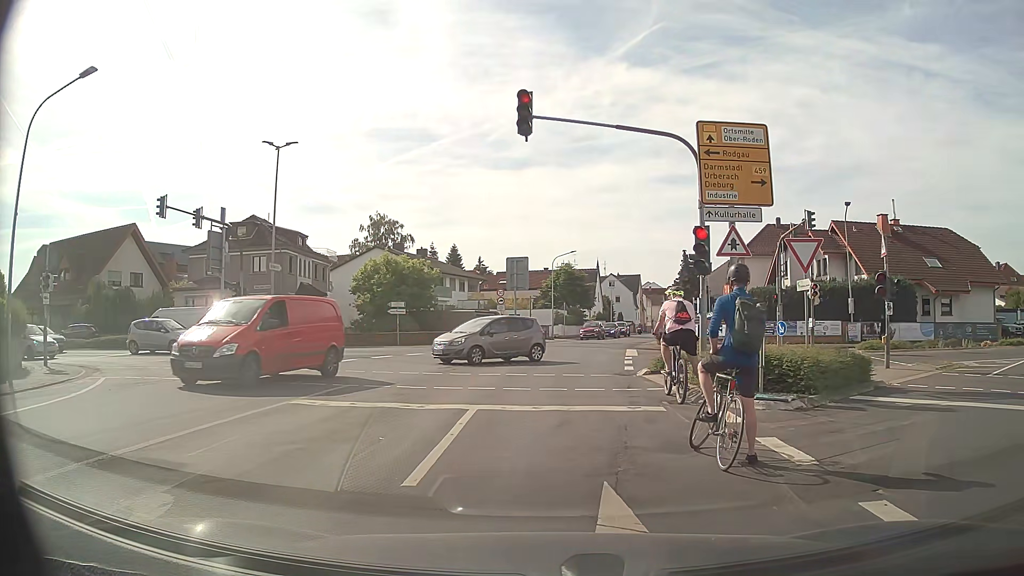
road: tertiary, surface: asphalt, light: Day
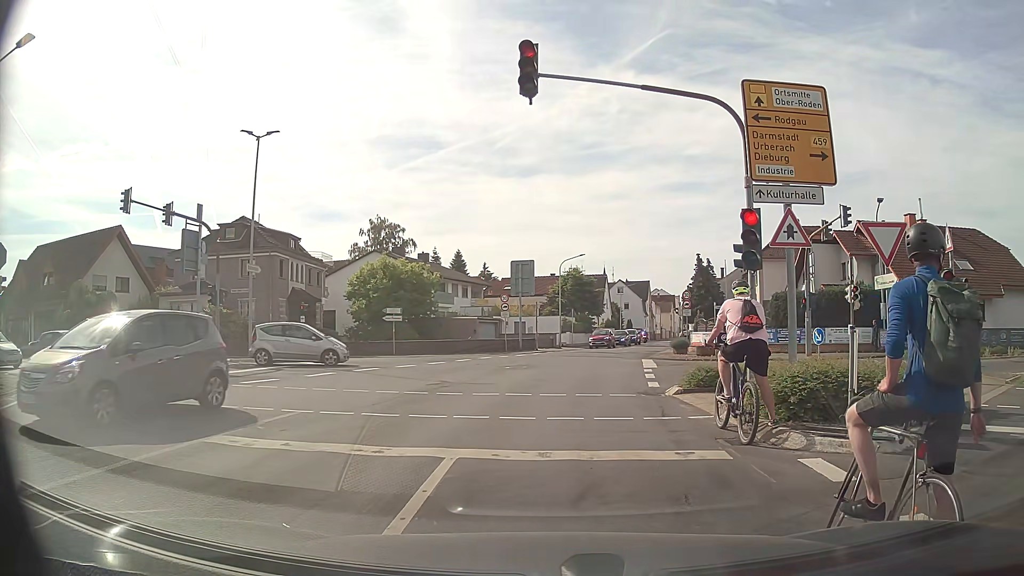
(0.0, +3.1) m; -2°
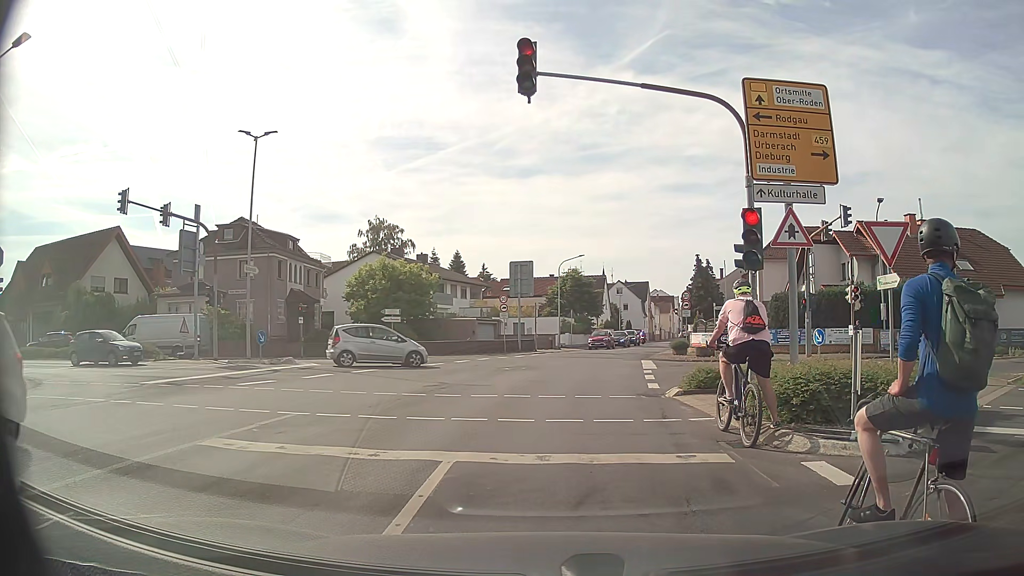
(0.0, +0.1) m; 0°
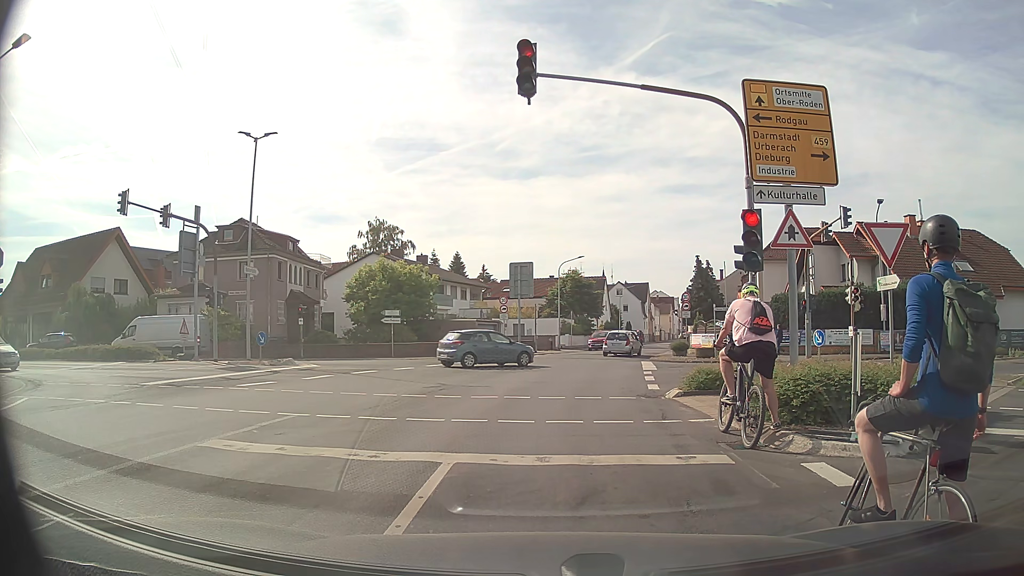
(0.0, +0.1) m; 0°
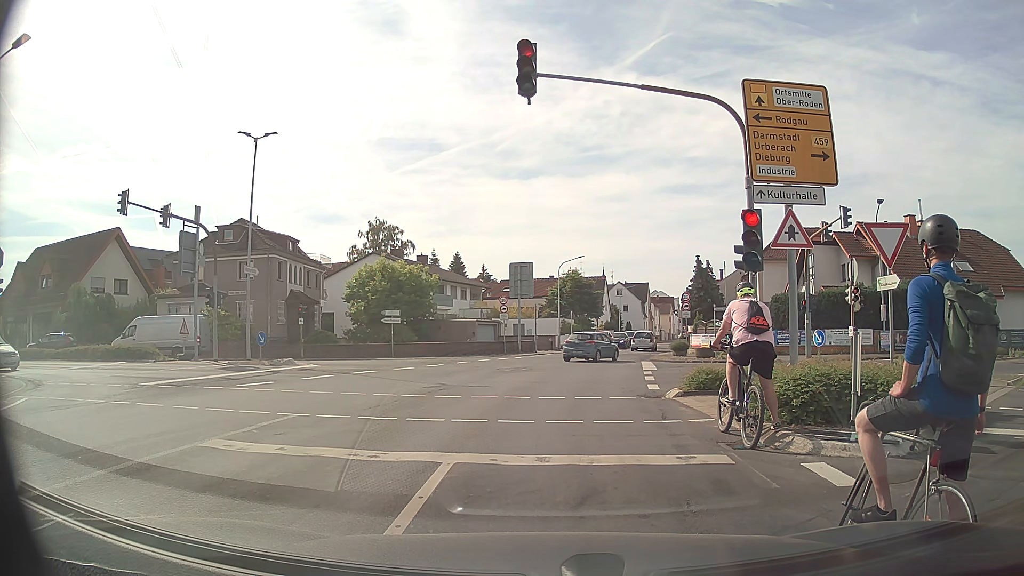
(0.0, 0.0) m; 0°
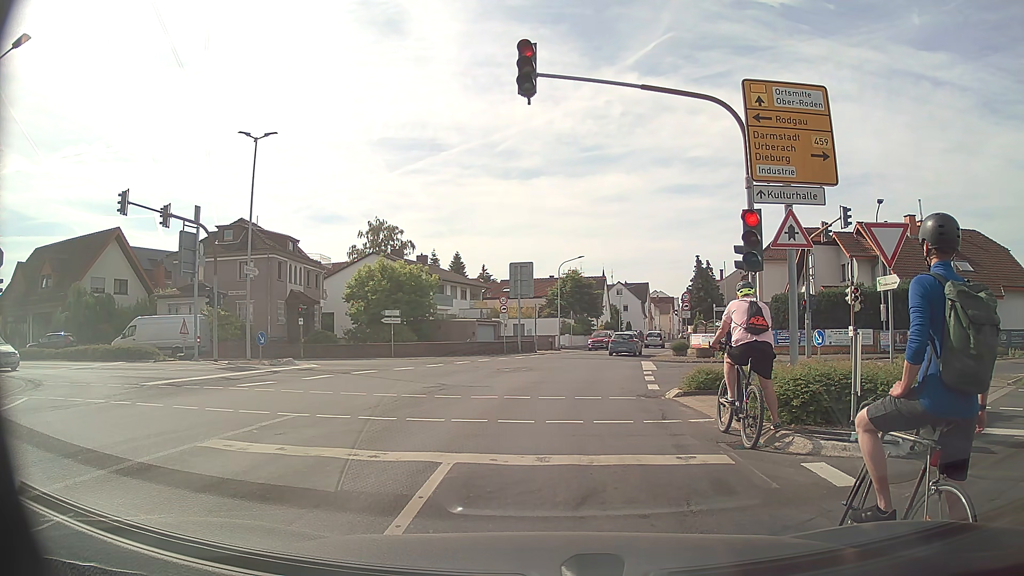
(0.0, 0.0) m; 0°
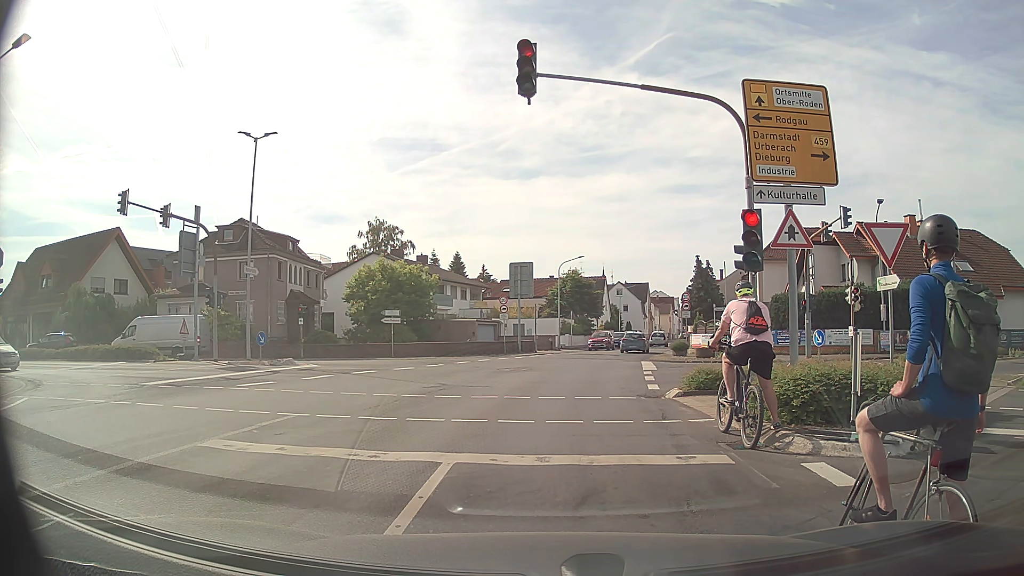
(0.0, 0.0) m; 0°
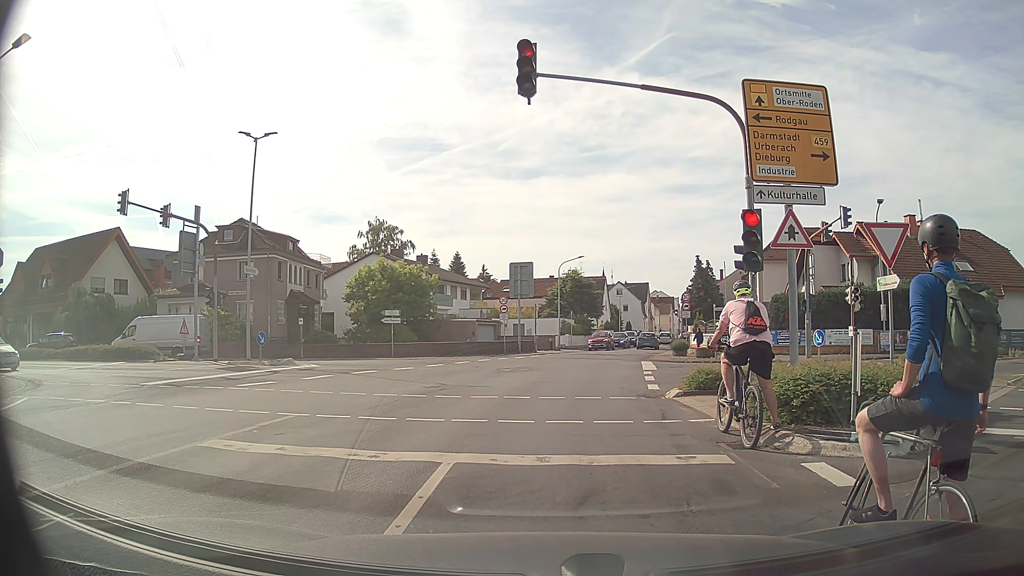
(0.0, 0.0) m; 0°
(0, +10) (+1, +20) (+3, +30) (+5, +40) (+8, +49) (+10, +59) (+13, +68) (+16, +78) (+19, +88) (+22, +97) m
